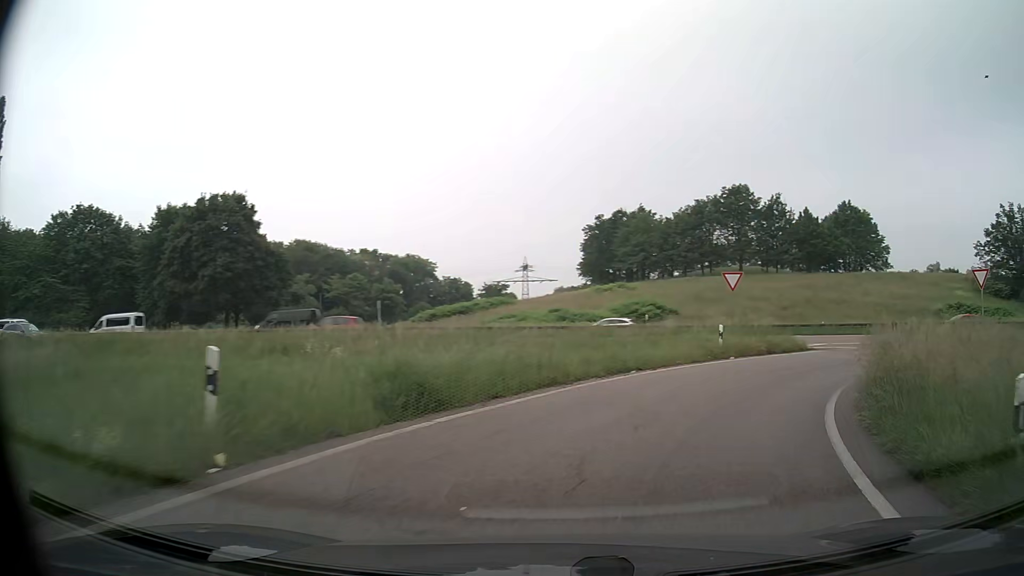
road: trunk_link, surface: asphalt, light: Day
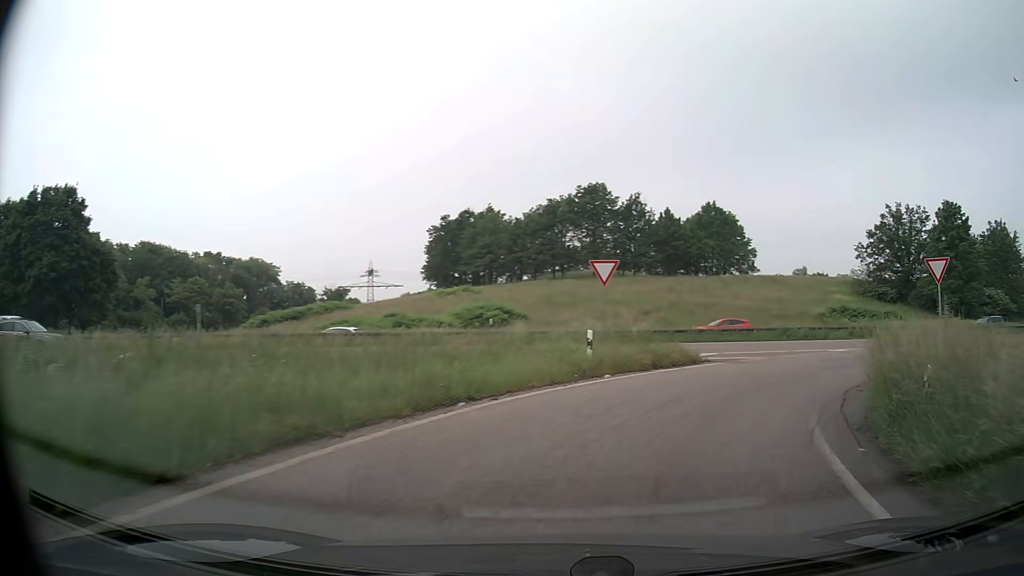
(+0.7, +6.3) m; +13°
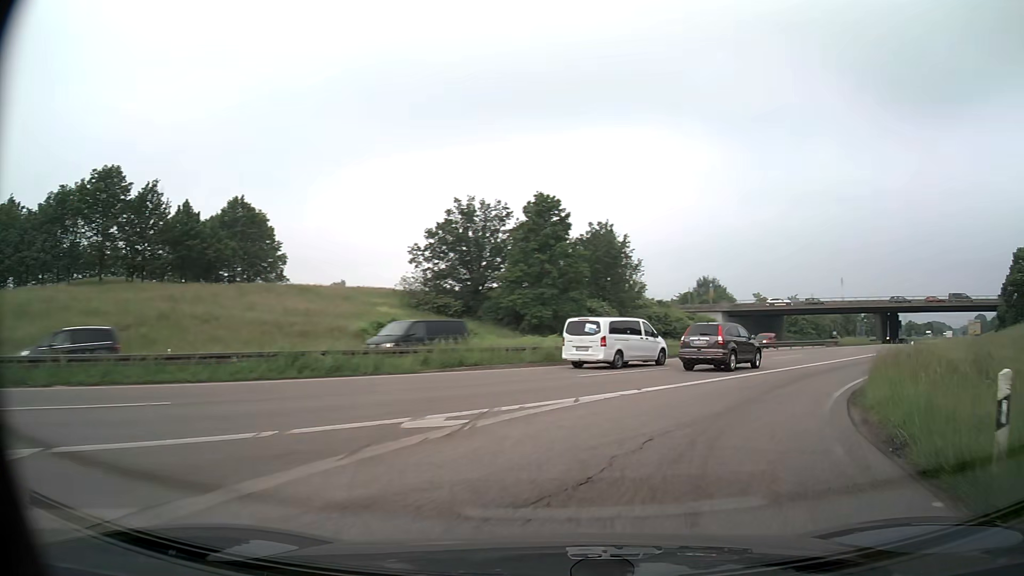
(+6.2, +18.0) m; +39°
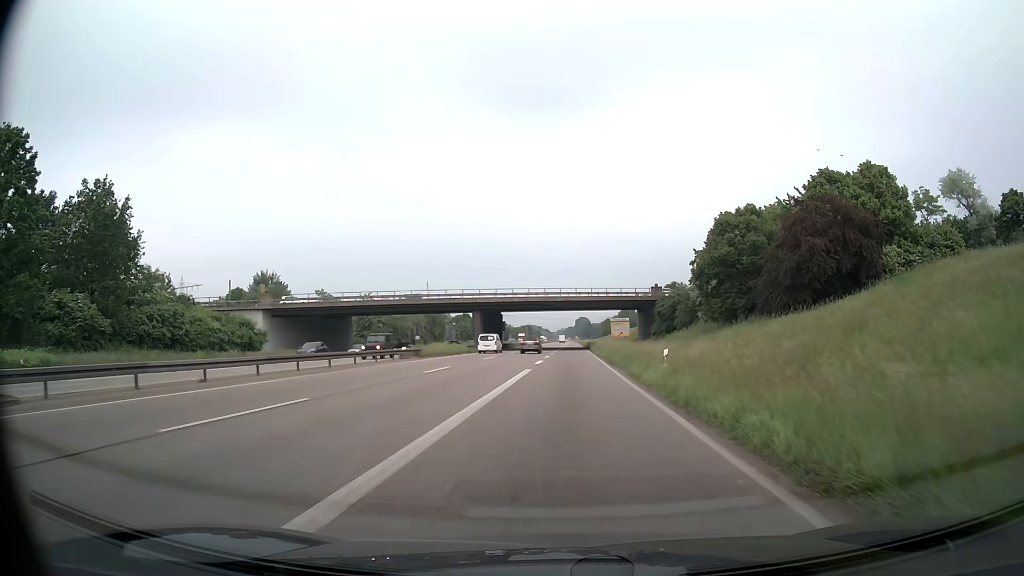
(+11.0, +25.5) m; +36°
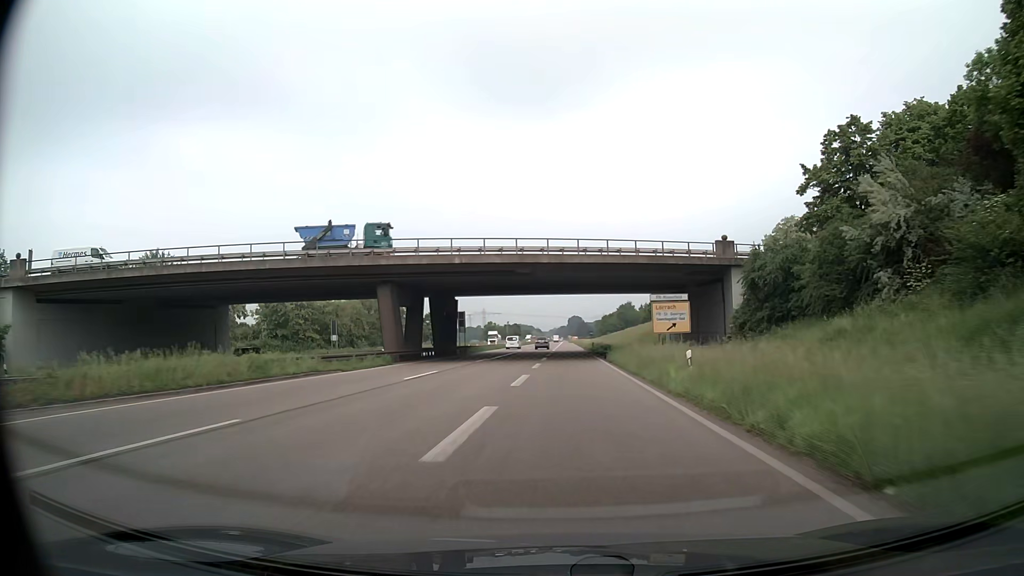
(+0.6, +41.8) m; +1°
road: trunk
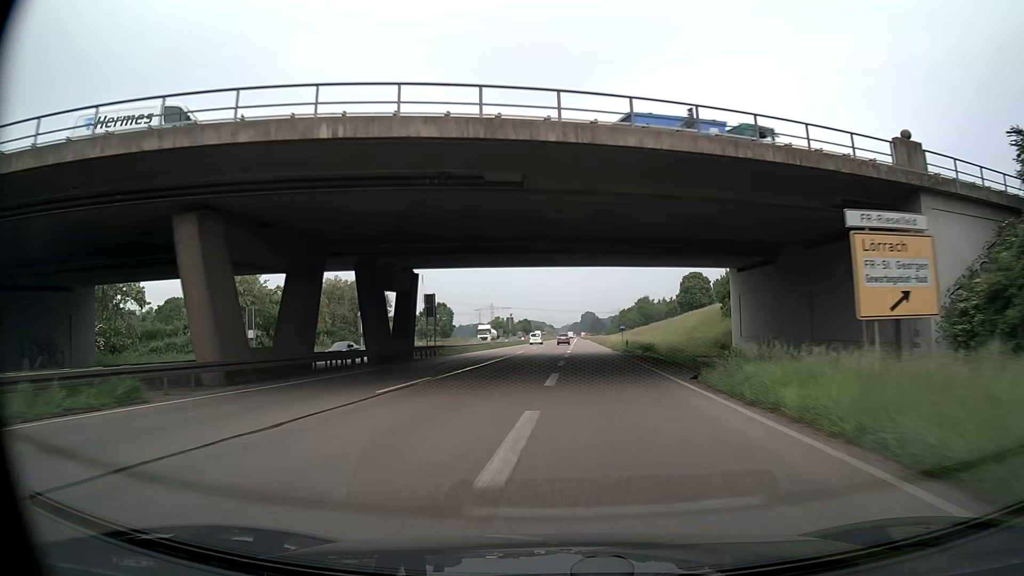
(-0.2, +25.7) m; -1°
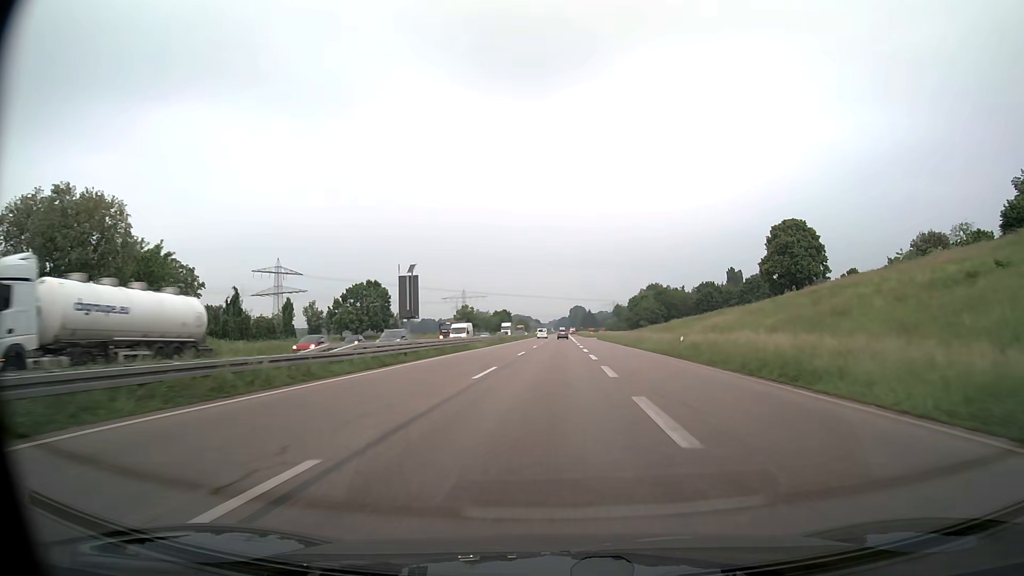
(0.0, +70.9) m; +1°
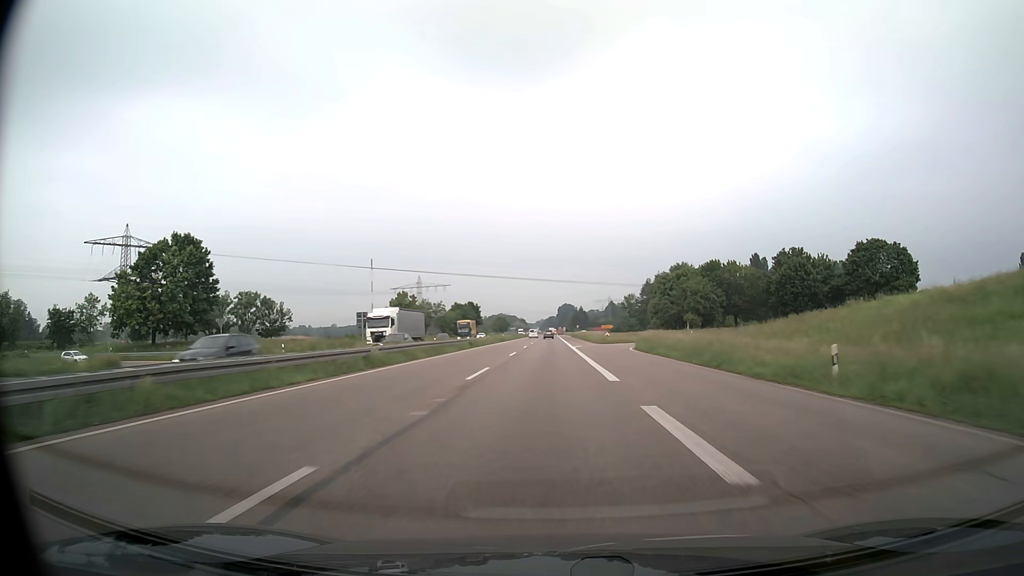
(+0.9, +74.0) m; +1°
(0, +10) (0, +20) (0, +30) (0, +40) (0, +50) (0, +60) (0, +70) (0, +80) (0, +90) (0, +100) m
